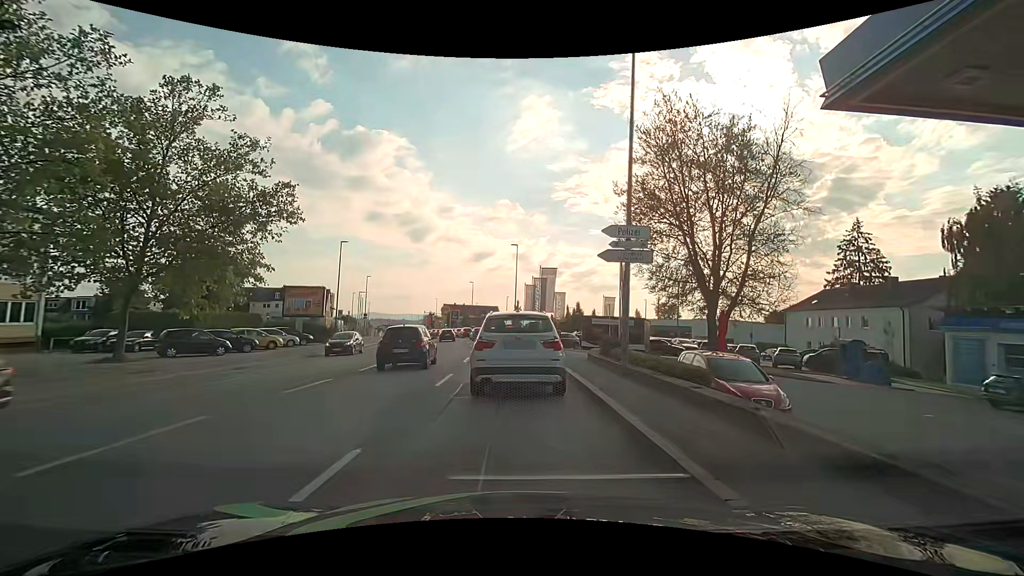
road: tertiary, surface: asphalt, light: Day
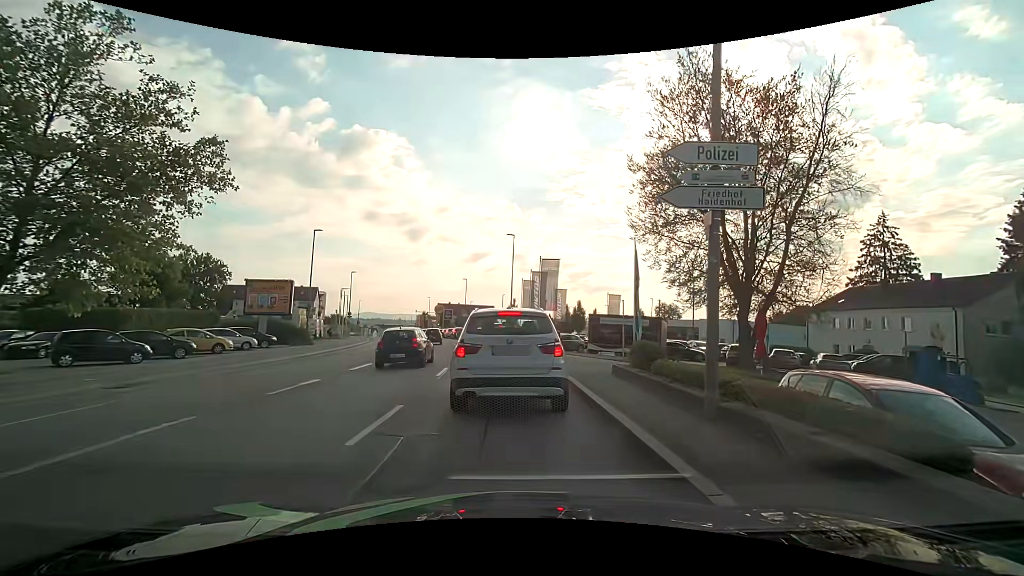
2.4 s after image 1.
(0.0, +5.8) m; +1°
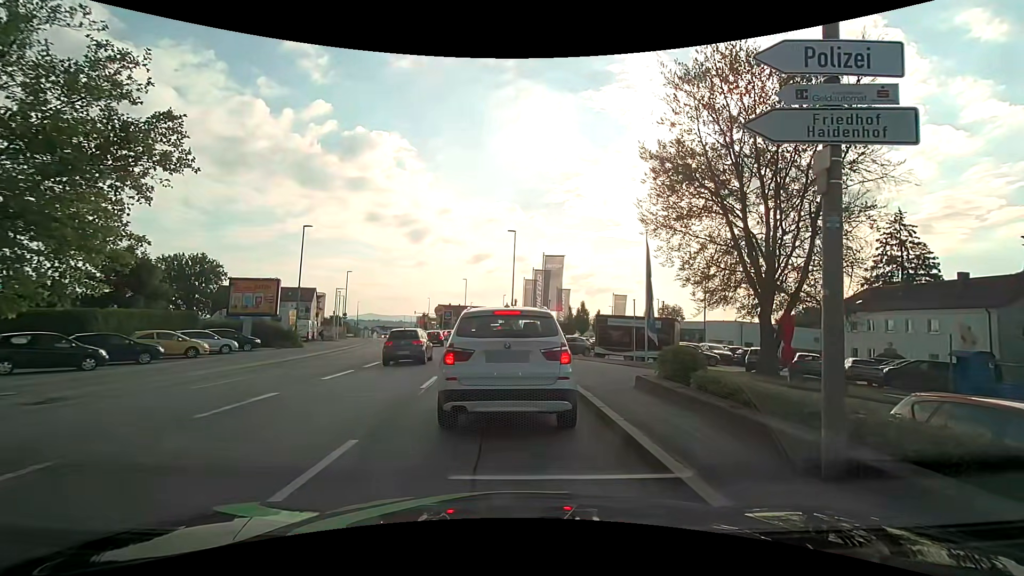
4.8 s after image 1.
(+0.1, +2.5) m; +2°
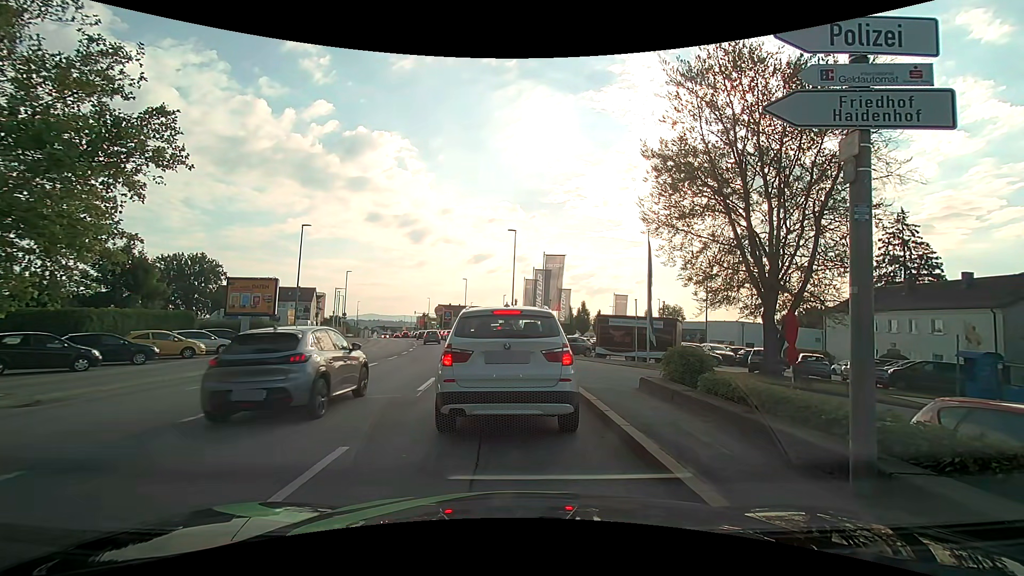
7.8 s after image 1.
(0.0, +0.4) m; 0°
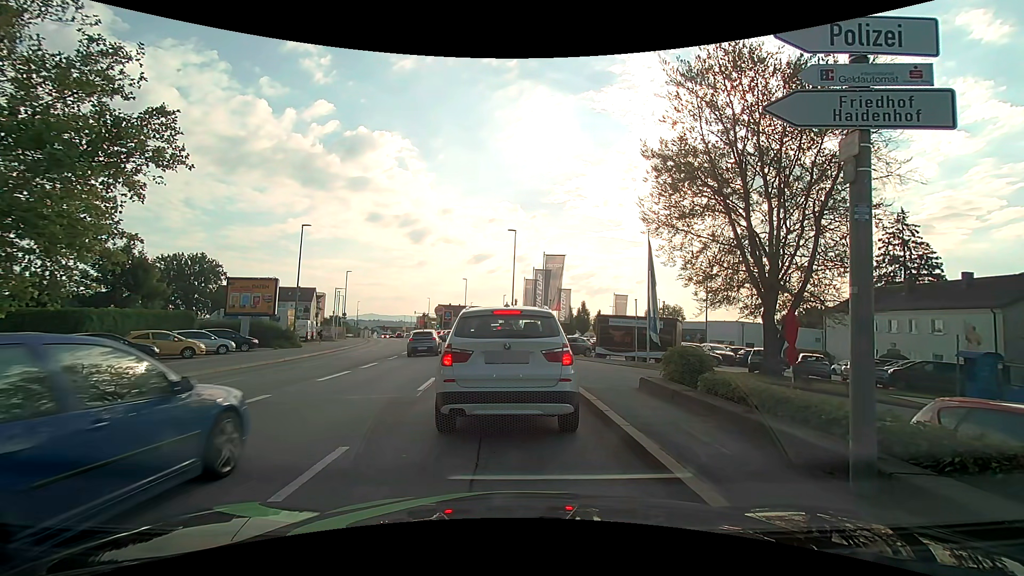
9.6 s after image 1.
(0.0, 0.0) m; 0°
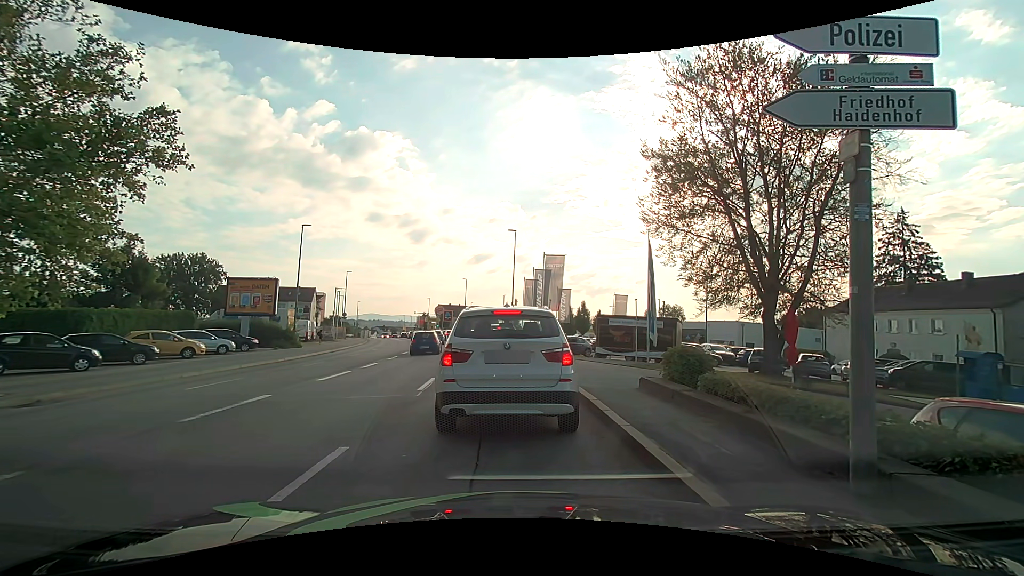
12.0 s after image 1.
(0.0, 0.0) m; 0°
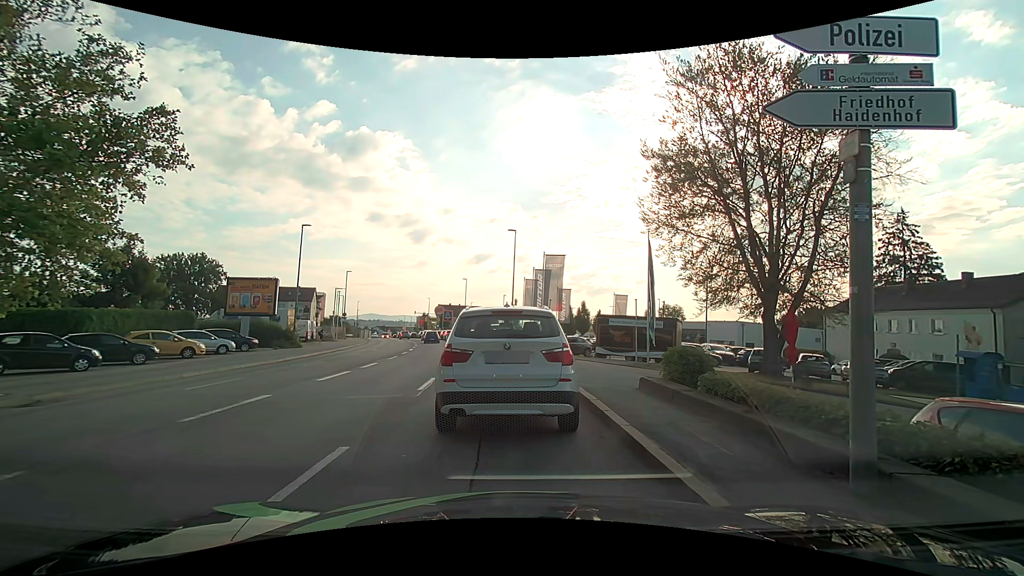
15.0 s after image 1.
(0.0, 0.0) m; 0°
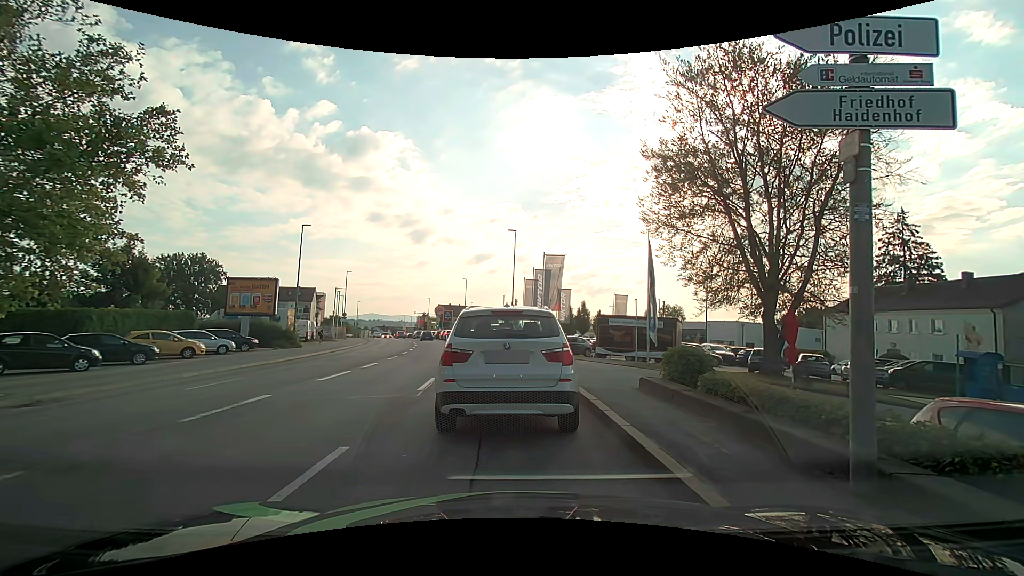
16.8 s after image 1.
(0.0, 0.0) m; 0°
(0, +10) (-1, +20) (-3, +30) (-4, +40) (-6, +50) (-8, +59) (-11, +69) (-14, +78) (-17, +88) (-20, +97) m
